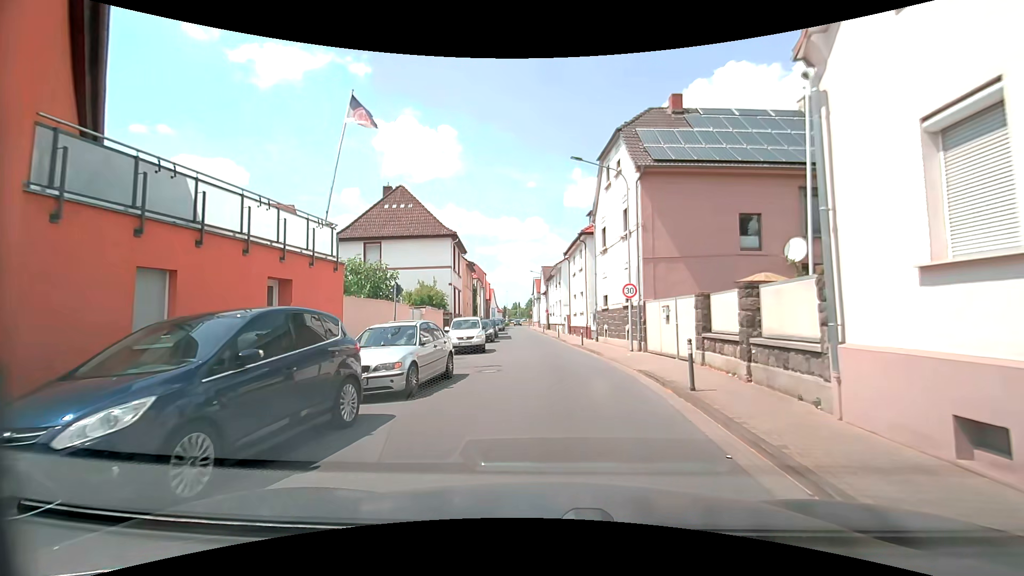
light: Day
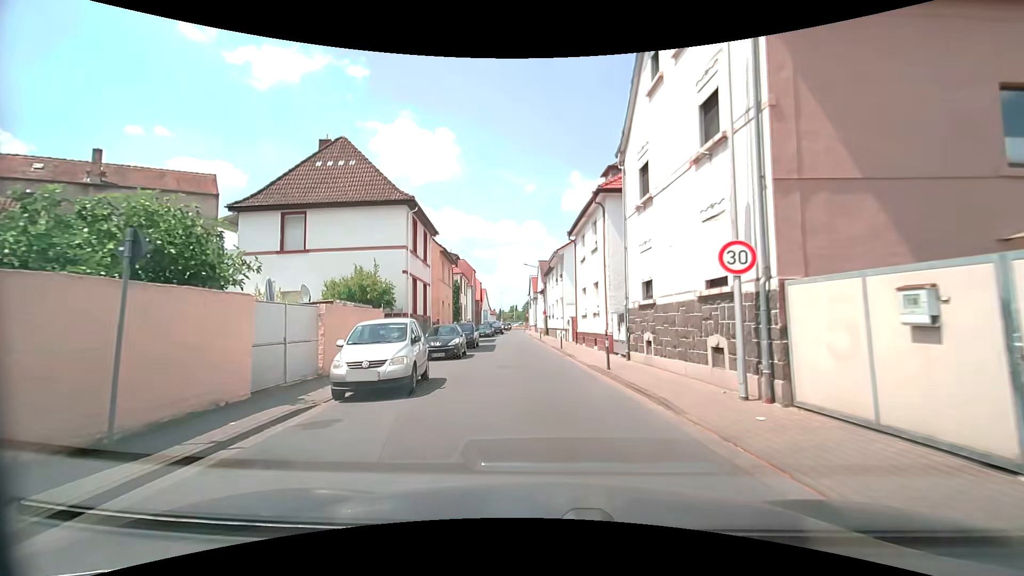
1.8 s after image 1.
(+0.2, +11.6) m; 0°
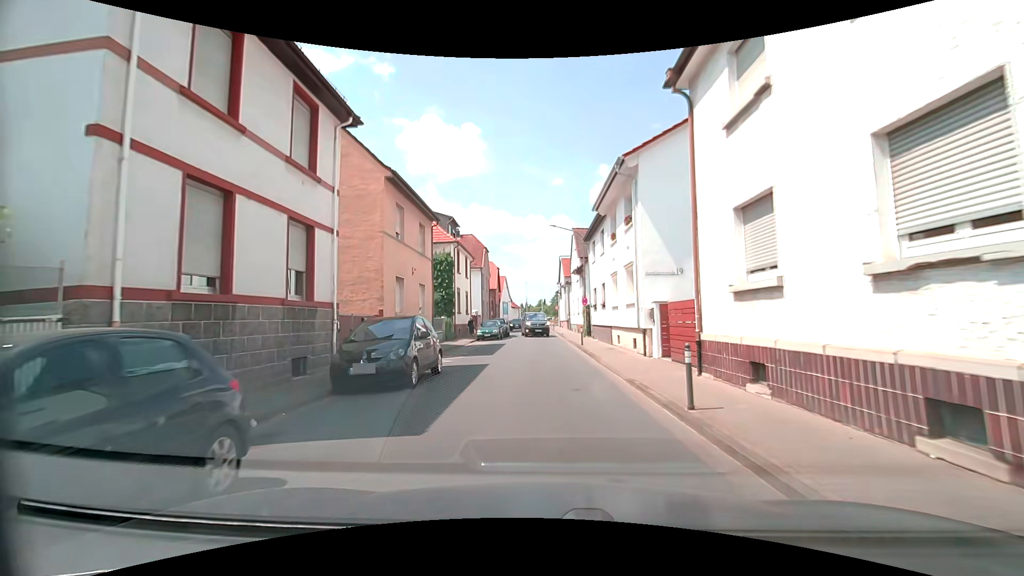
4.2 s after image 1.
(-0.5, +18.7) m; -2°
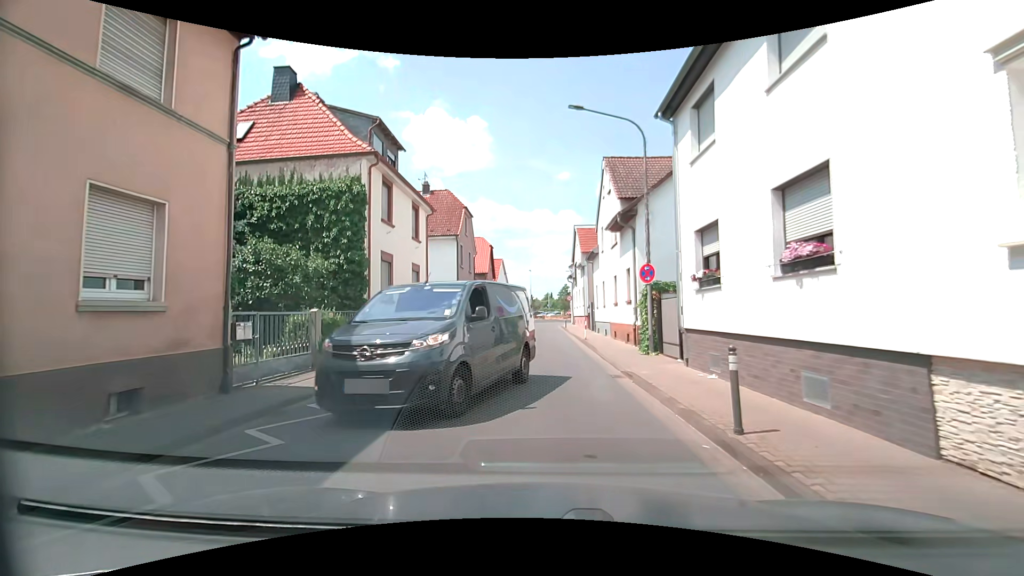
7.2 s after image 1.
(-0.4, +18.1) m; +1°
